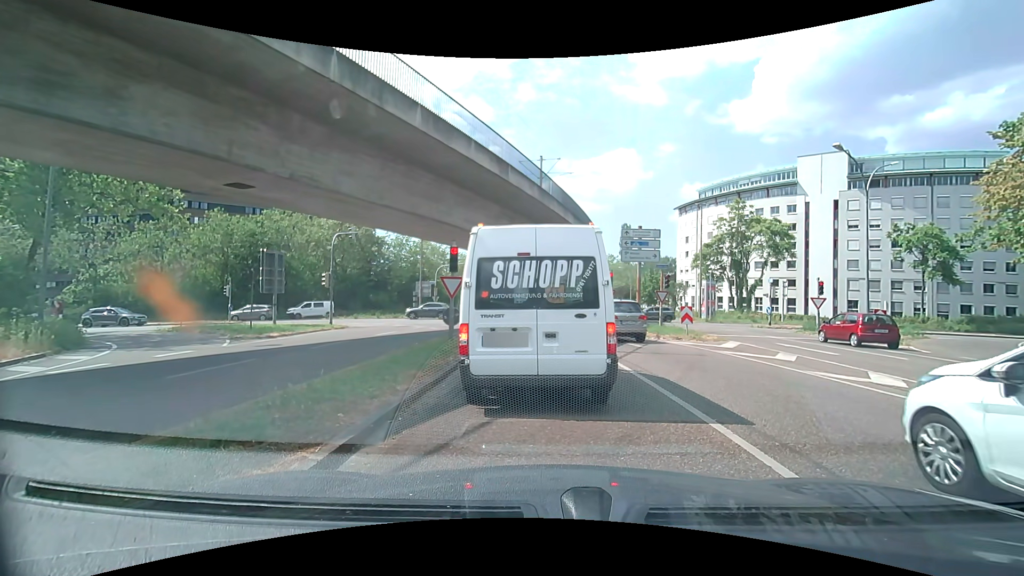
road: secondary_link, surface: asphalt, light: Day
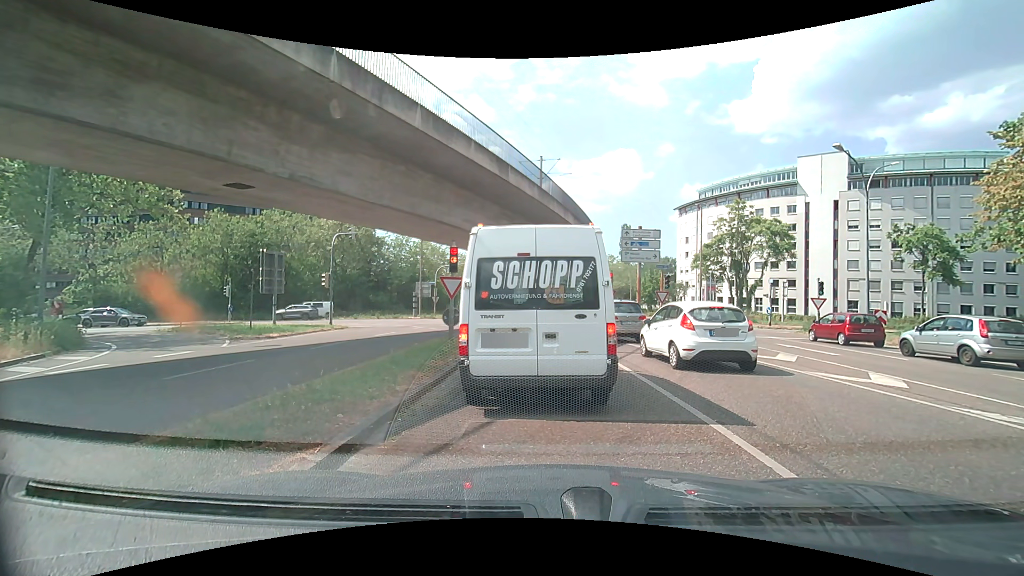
(0.0, +0.1) m; 0°
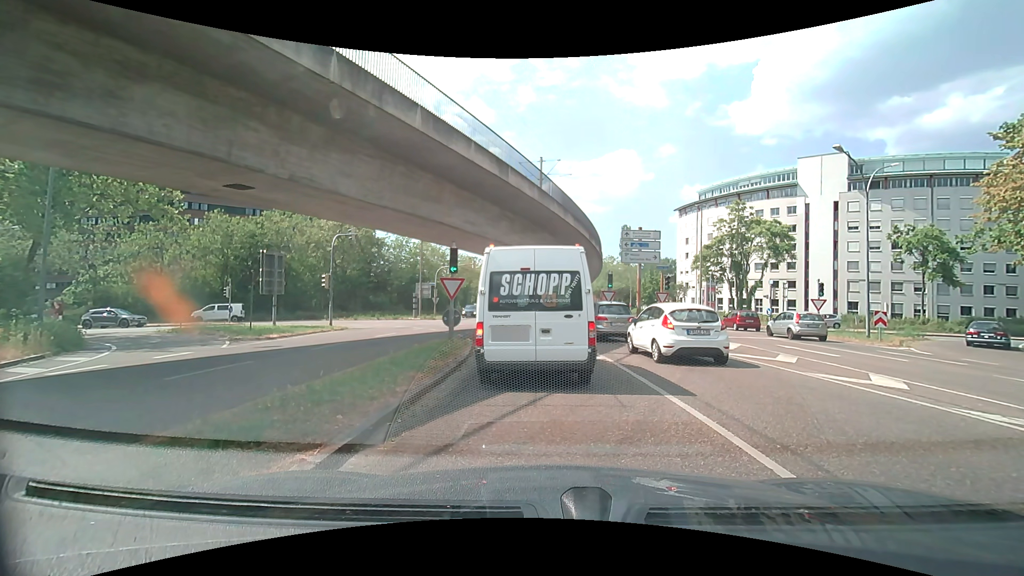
(0.0, 0.0) m; 0°
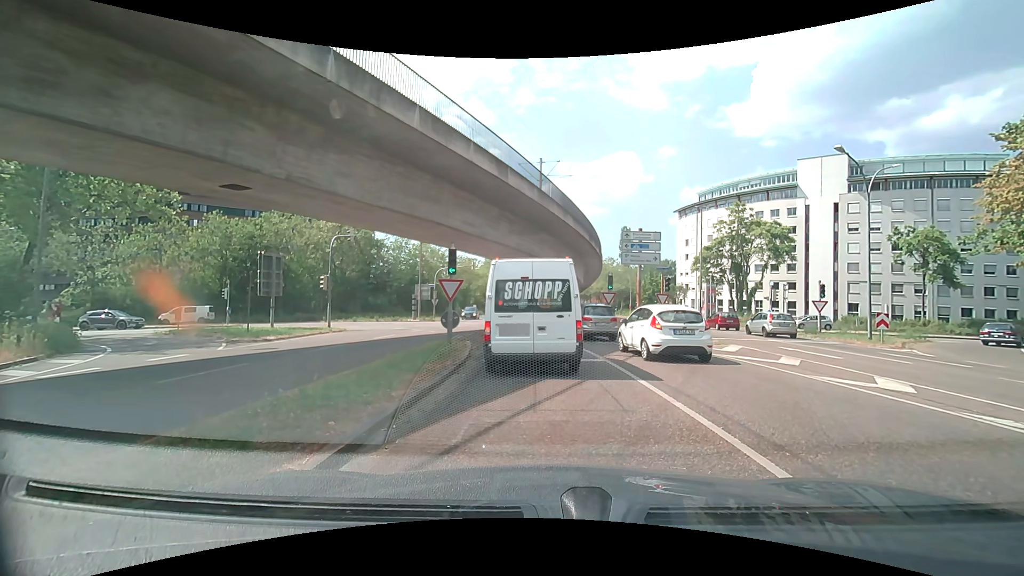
(0.0, +0.2) m; 0°
